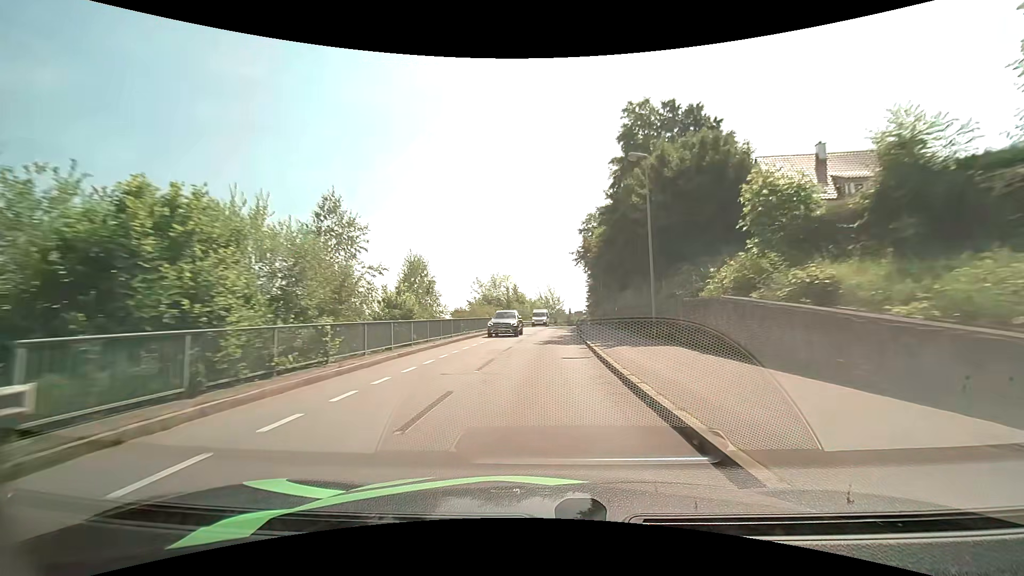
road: residential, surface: asphalt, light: Day
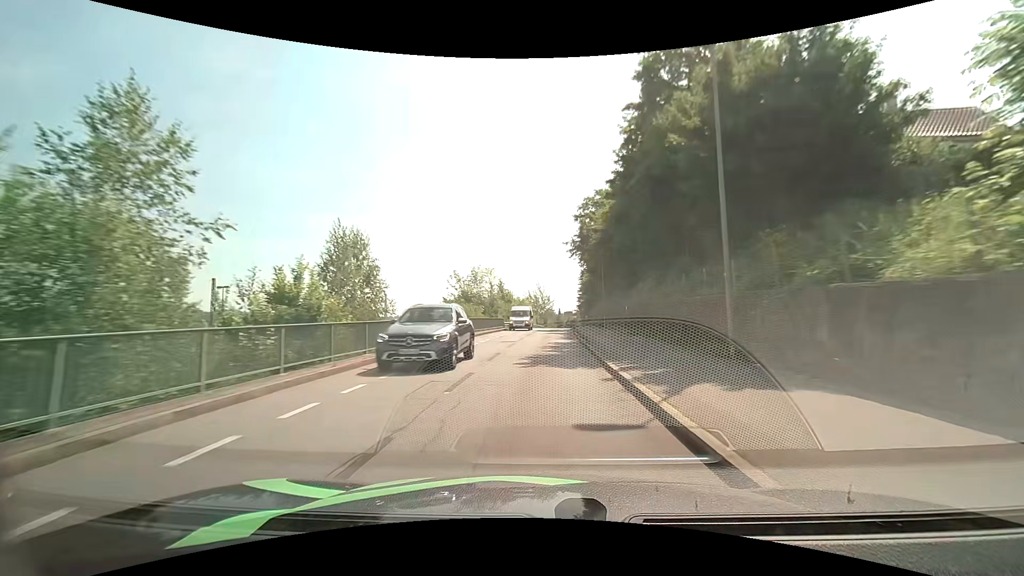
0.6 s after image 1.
(+0.1, +9.3) m; +1°
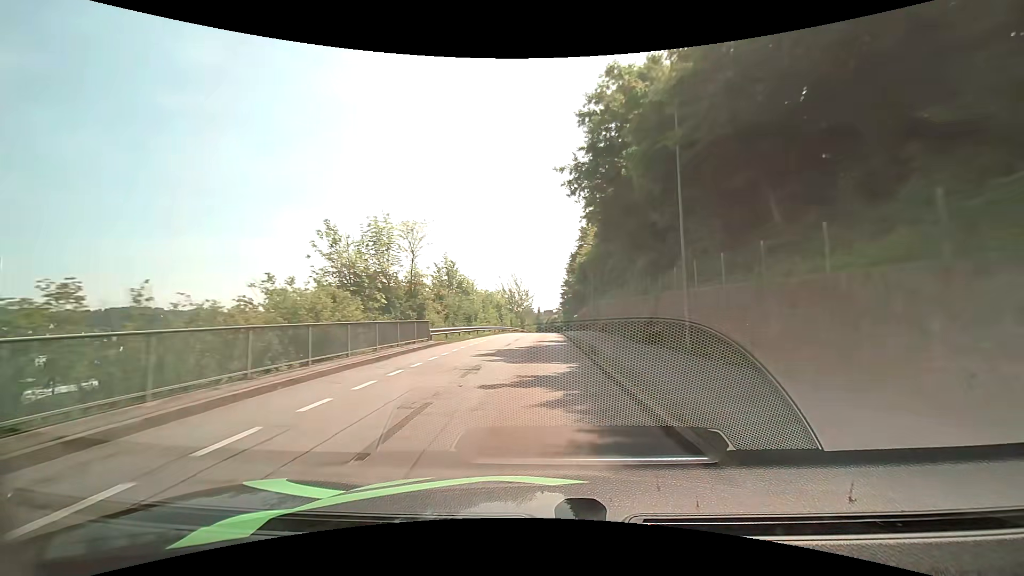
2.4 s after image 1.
(+0.5, +27.7) m; +2°
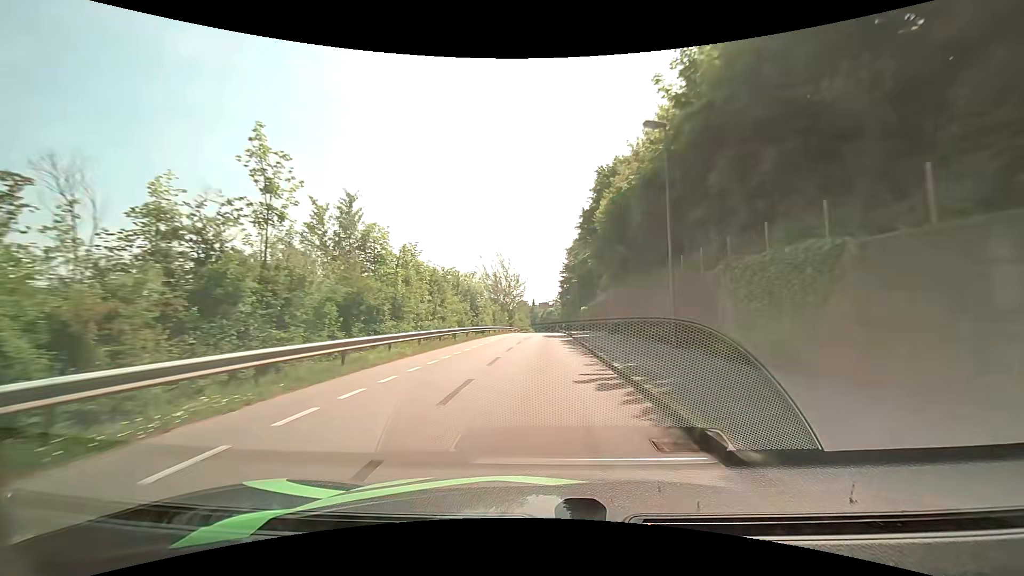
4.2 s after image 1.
(+0.3, +27.1) m; +1°
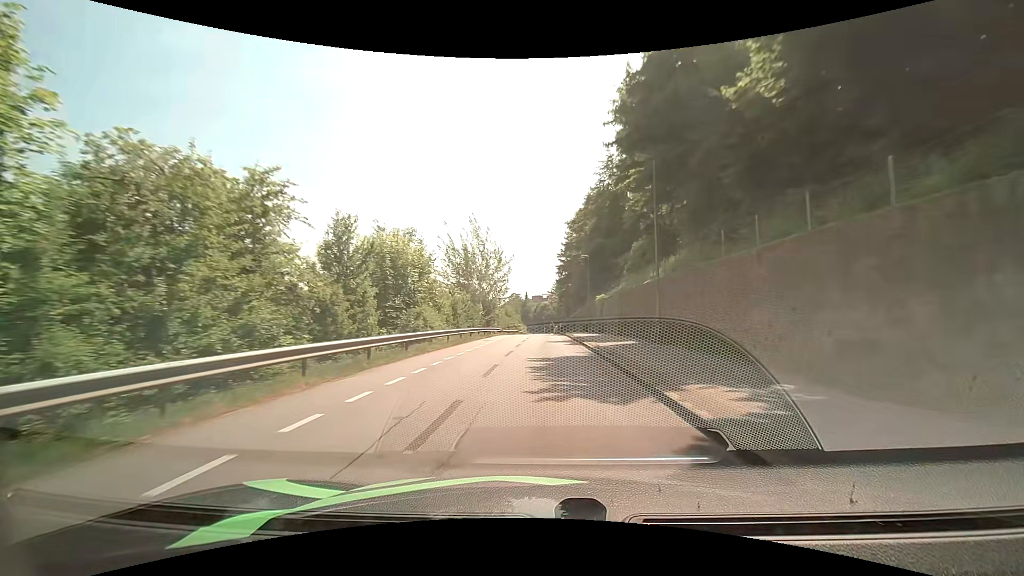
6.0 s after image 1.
(+0.4, +26.6) m; +1°
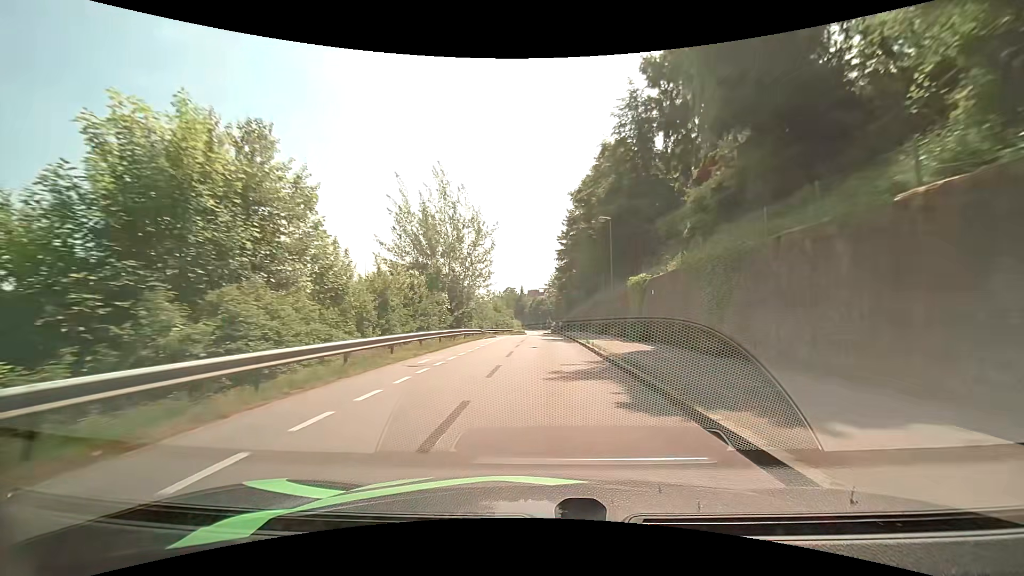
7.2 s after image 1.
(+0.1, +18.1) m; 0°
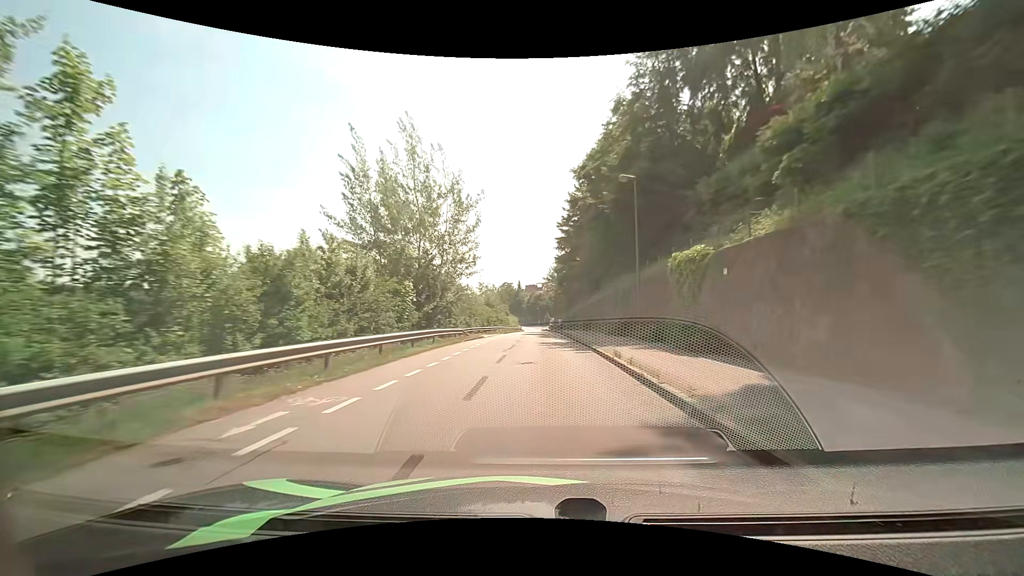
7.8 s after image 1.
(0.0, +9.1) m; 0°
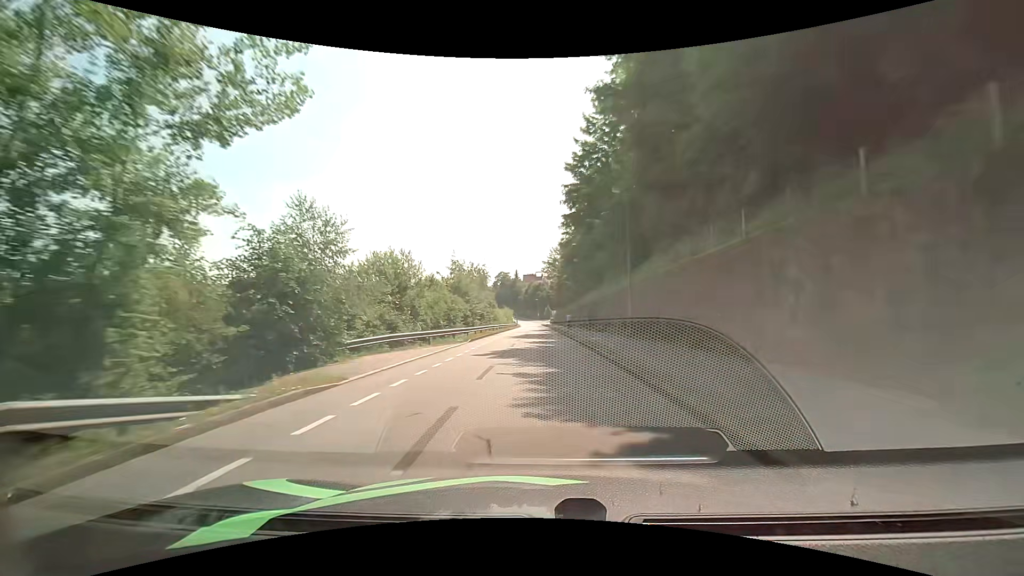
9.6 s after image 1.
(+0.3, +27.5) m; 0°
(0, +10) (0, +20) (0, +30) (0, +40) (0, +50) (+1, +60) (+1, +70) (+1, +80) (+1, +90) (+1, +100) m
